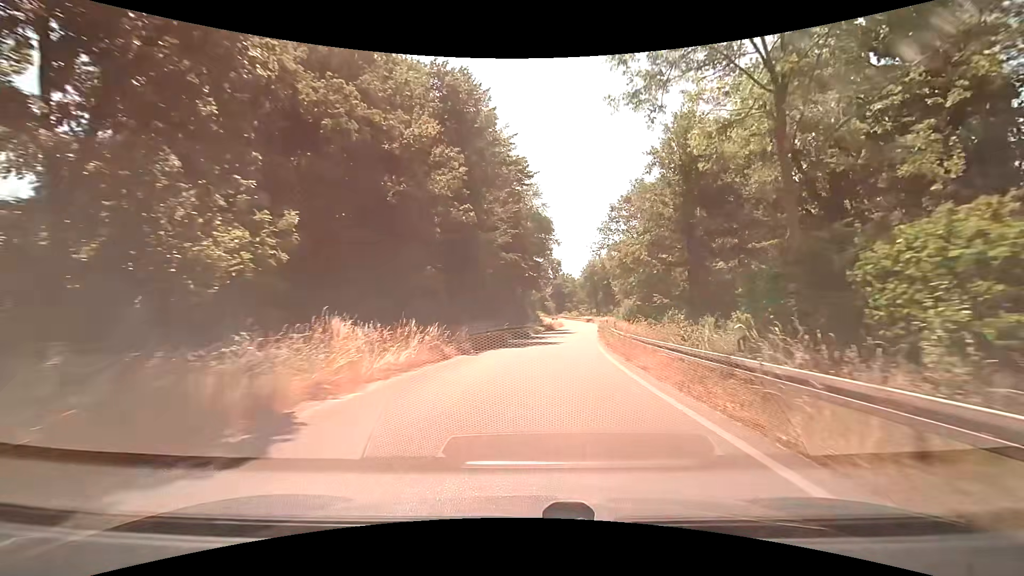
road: trunk_link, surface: asphalt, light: Day
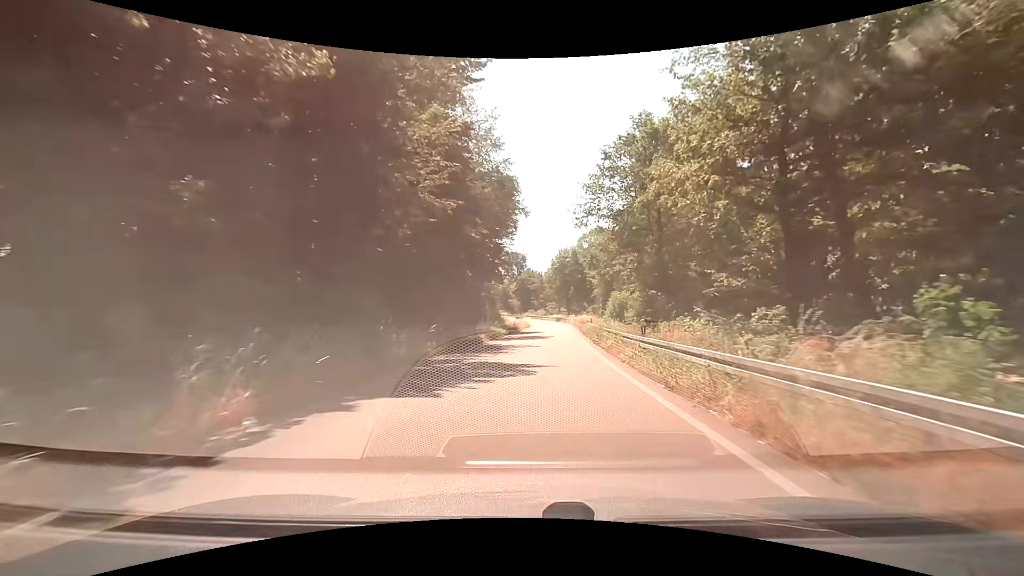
(+0.7, +16.7) m; +4°
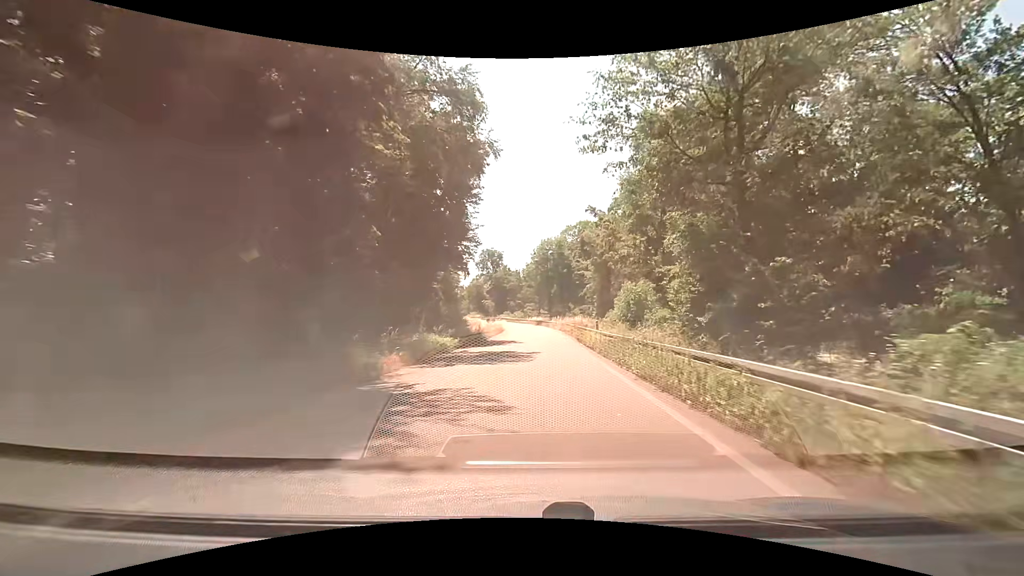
(+0.4, +16.6) m; +3°
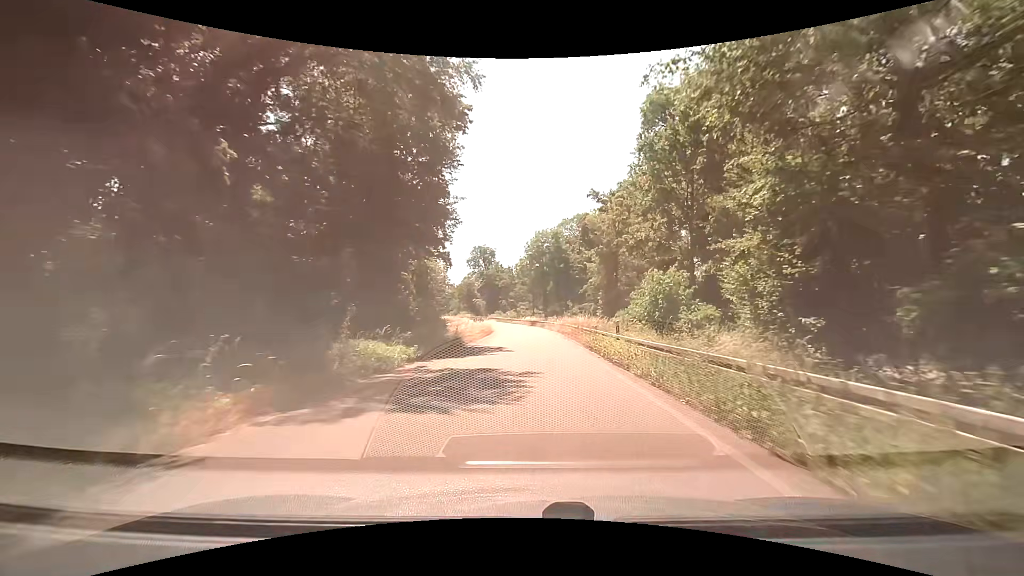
(0.0, +8.3) m; 0°
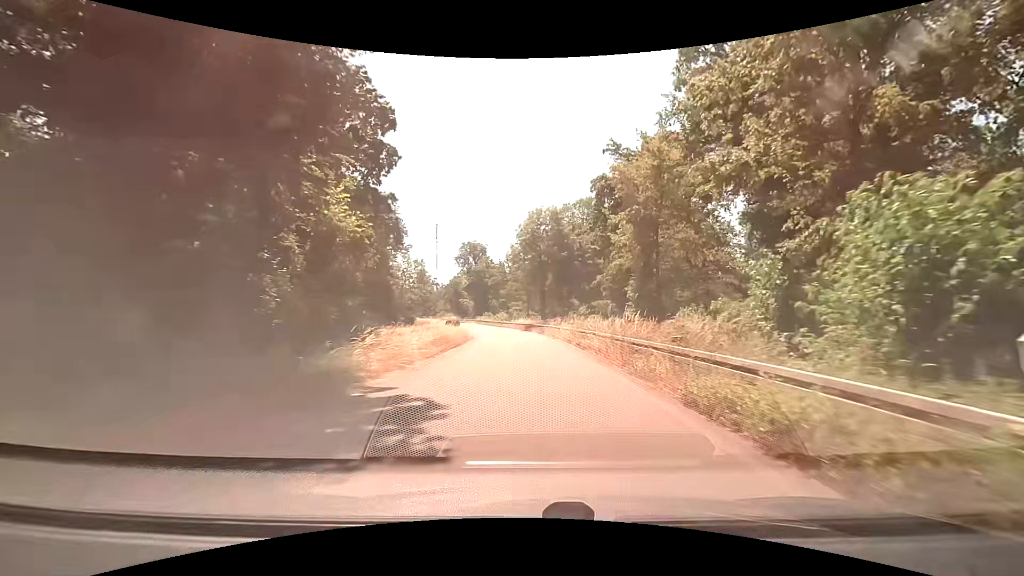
(+0.1, +16.4) m; 0°
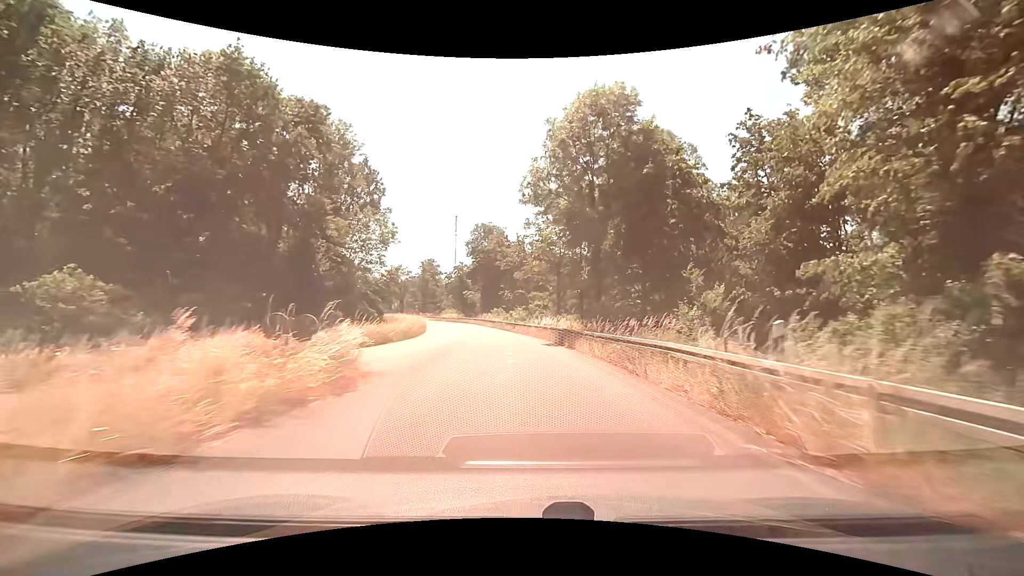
(-0.2, +32.1) m; -2°
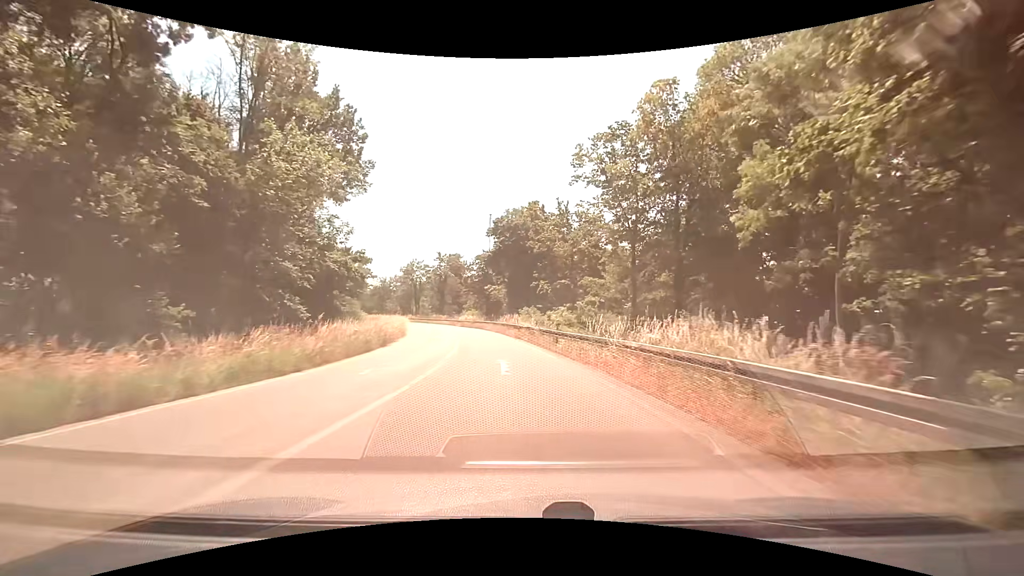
(-0.7, +23.4) m; -4°
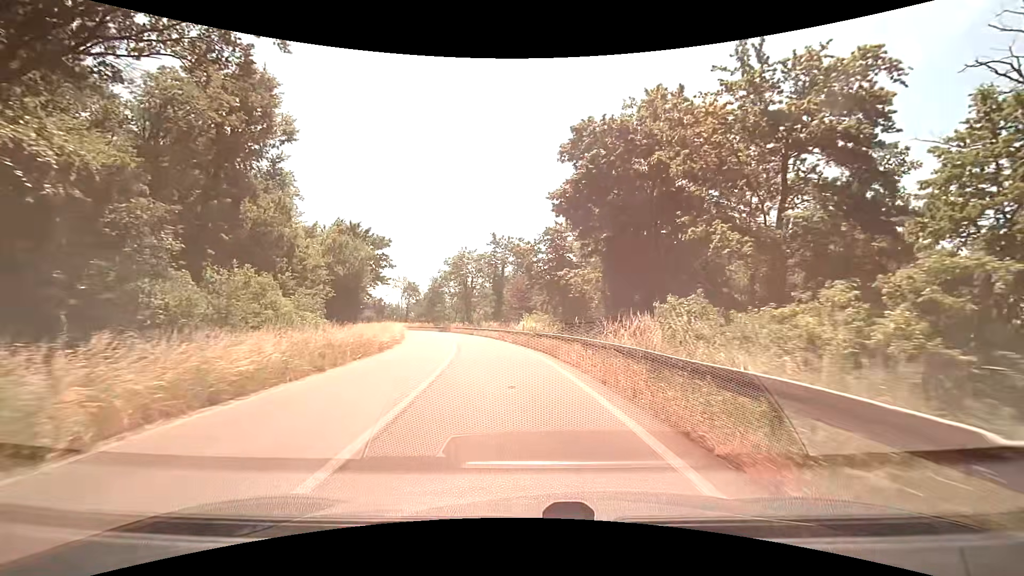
(-2.1, +29.8) m; -8°
(0, +10) (-1, +20) (-3, +30) (-5, +40) (-7, +49) (-10, +59) (-13, +68) (-17, +78) (-21, +87) (-25, +96) m
